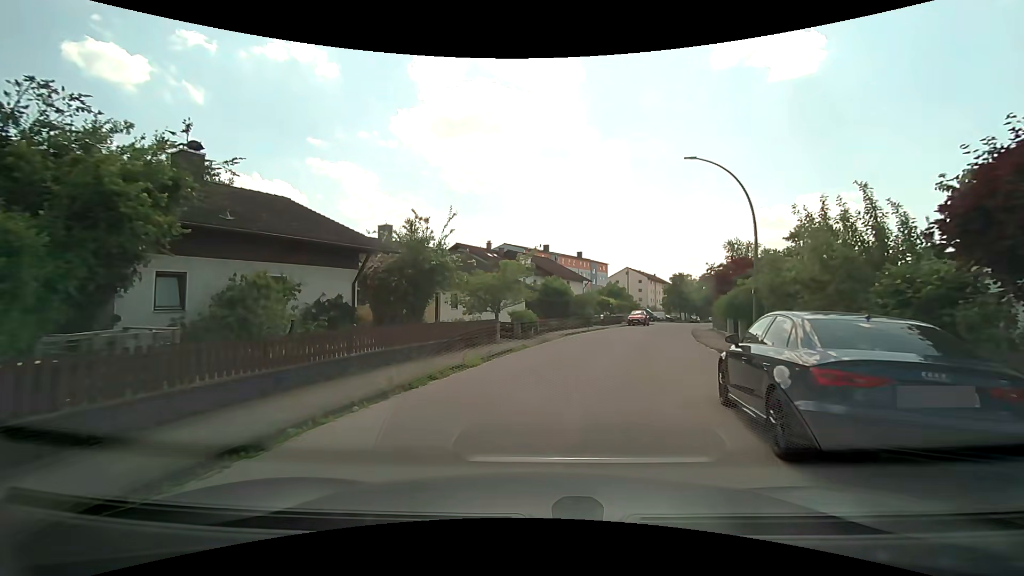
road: residential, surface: asphalt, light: Day
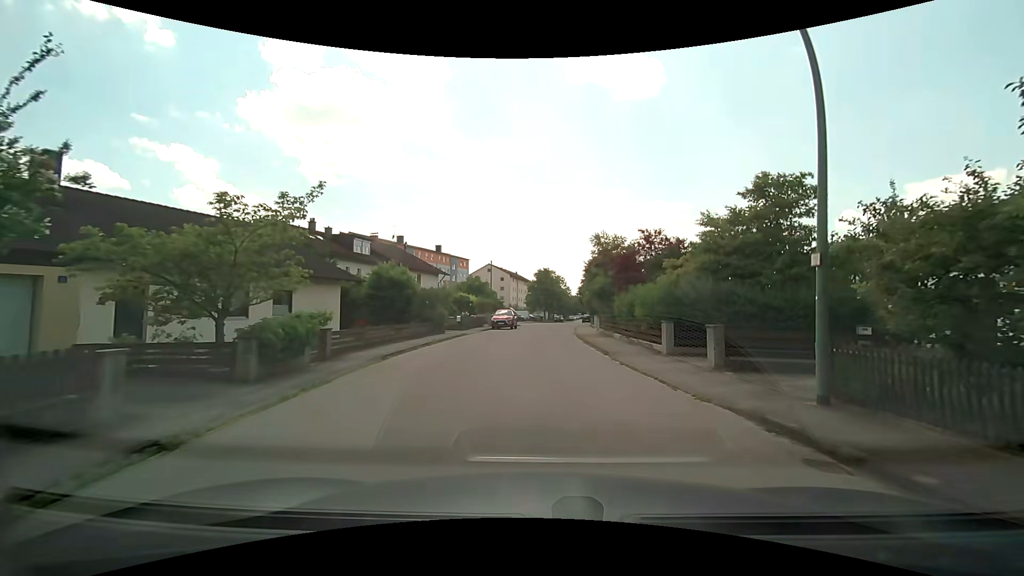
(+1.6, +13.3) m; +17°
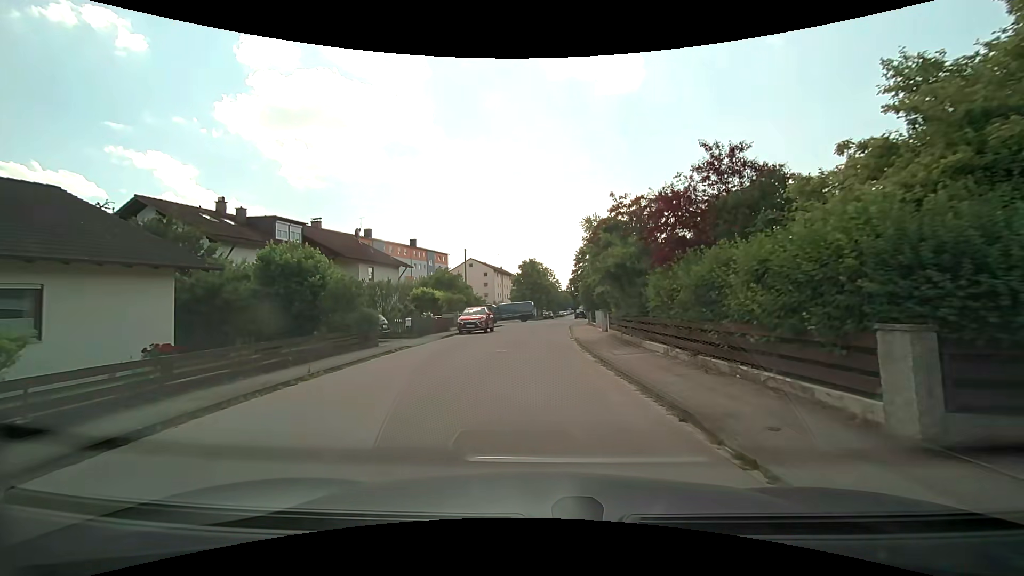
(+0.4, +11.0) m; +1°
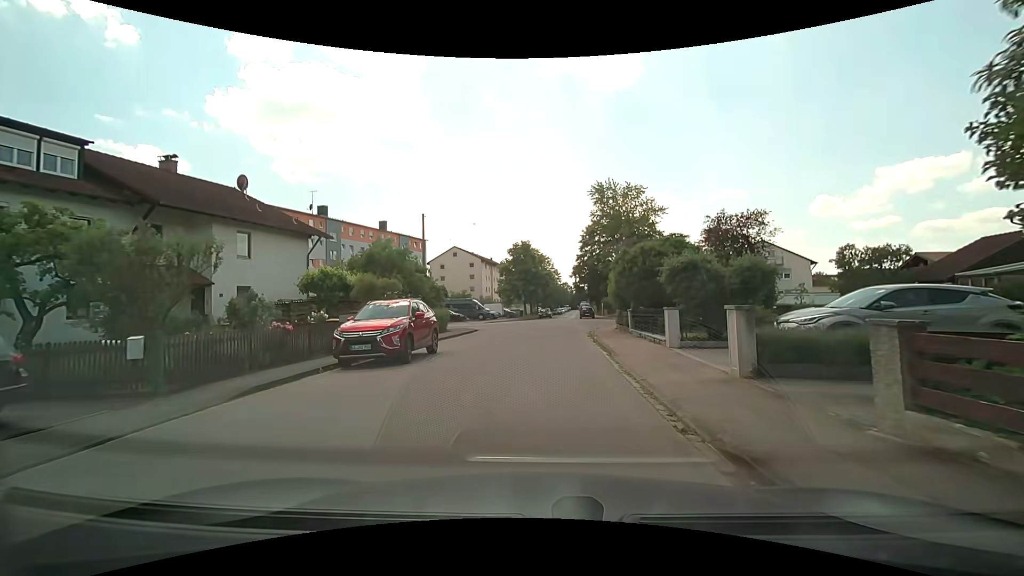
(-0.1, +18.3) m; +1°
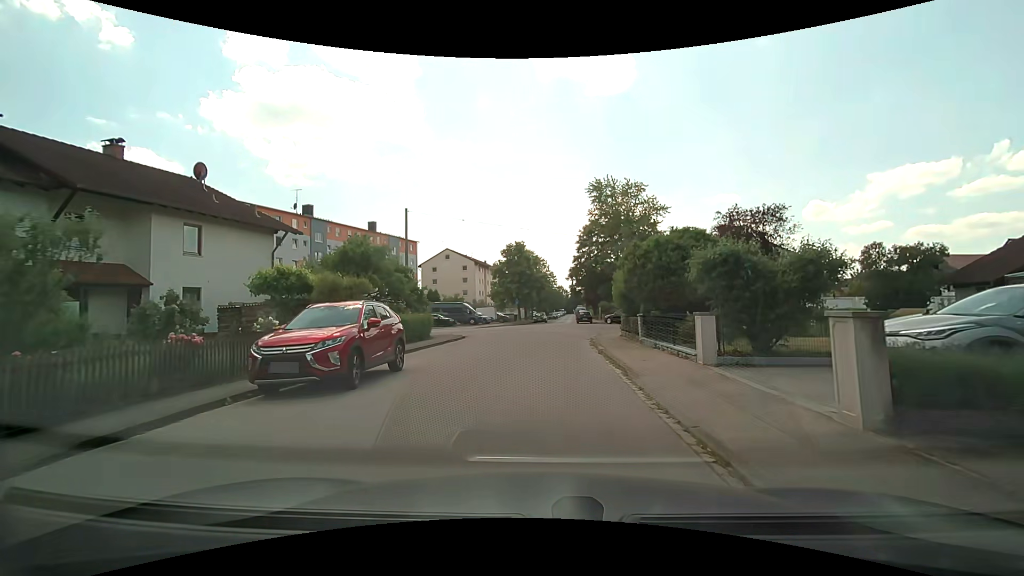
(0.0, +3.3) m; 0°
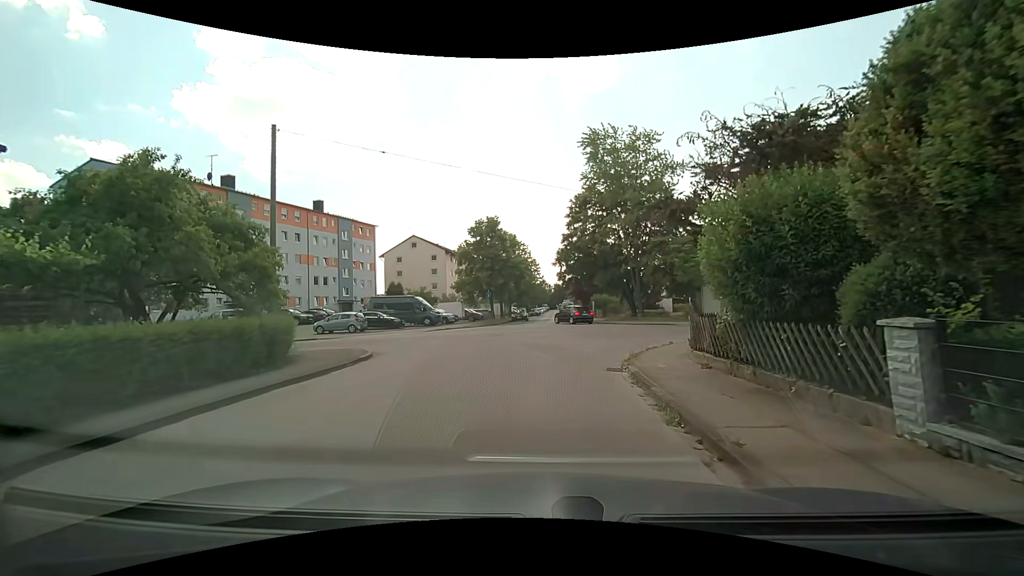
(+0.5, +14.2) m; +2°
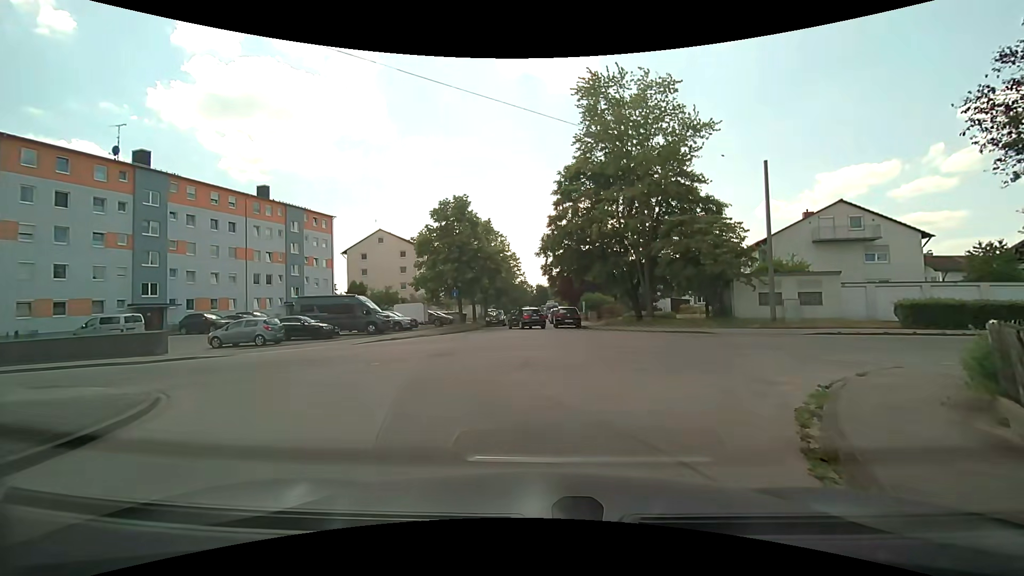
(+0.1, +9.6) m; +2°
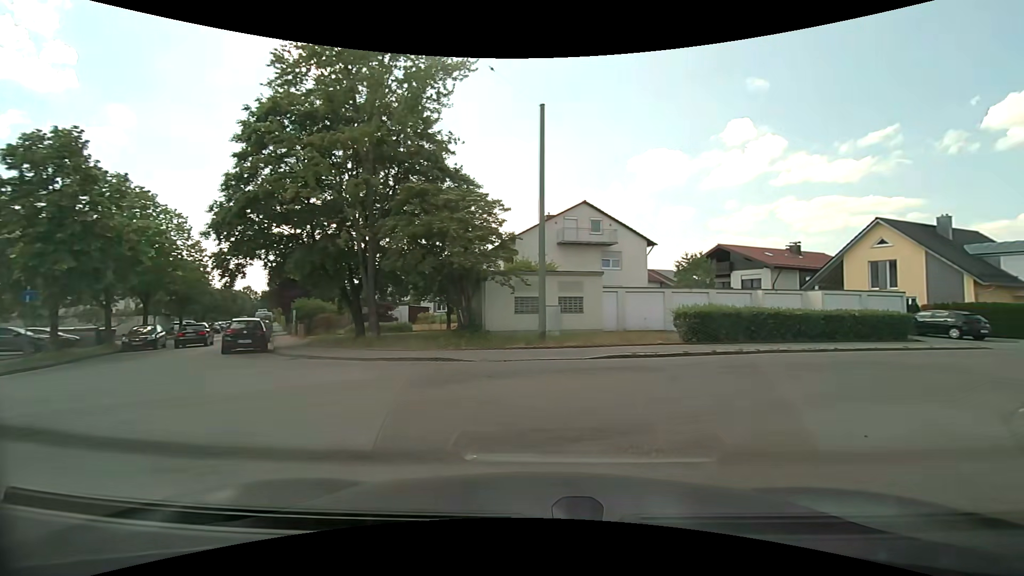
(+2.0, +10.2) m; +27°
